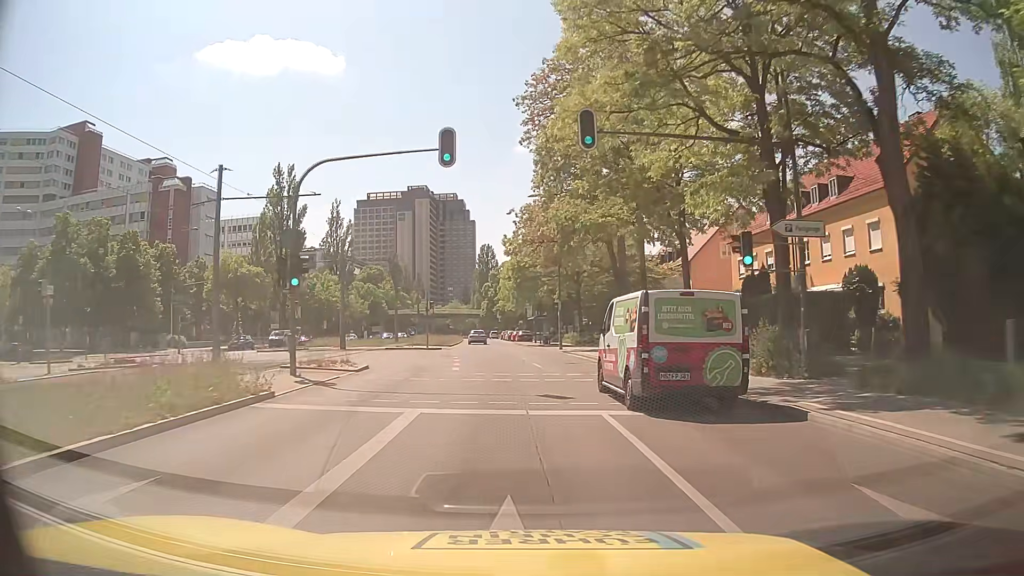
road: secondary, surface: asphalt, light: Day
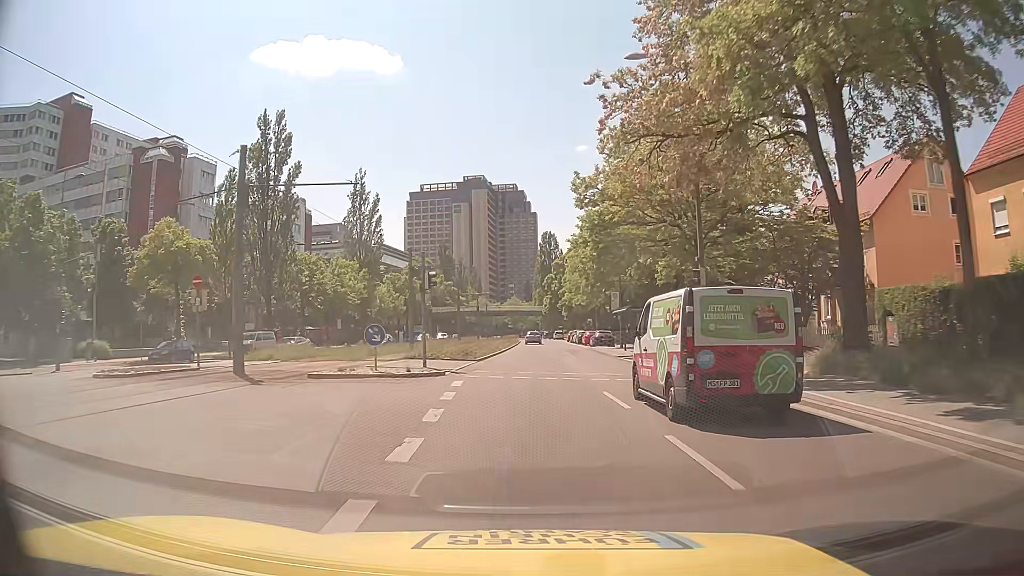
(-1.2, +24.1) m; -6°
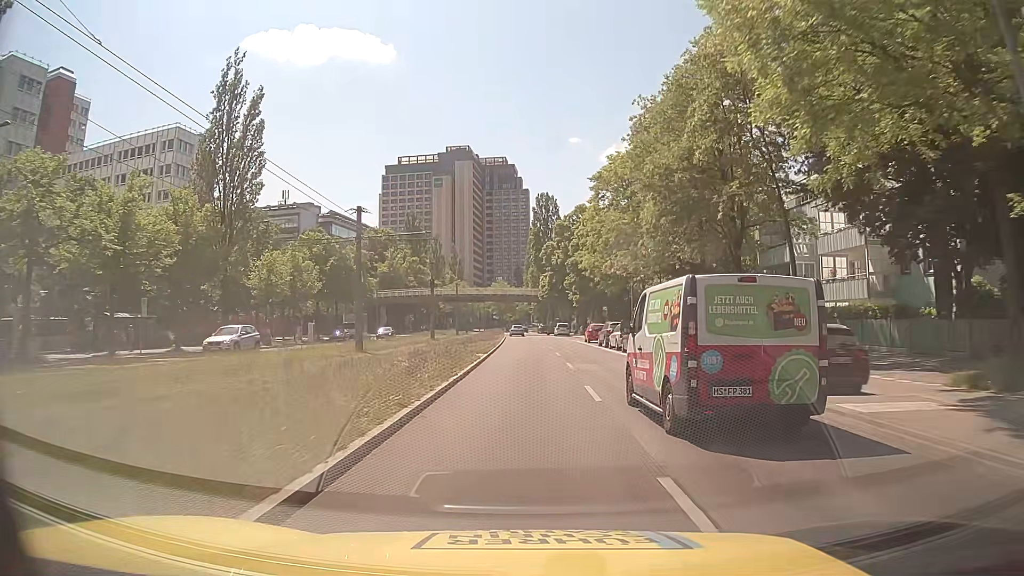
(0.0, +42.2) m; +1°
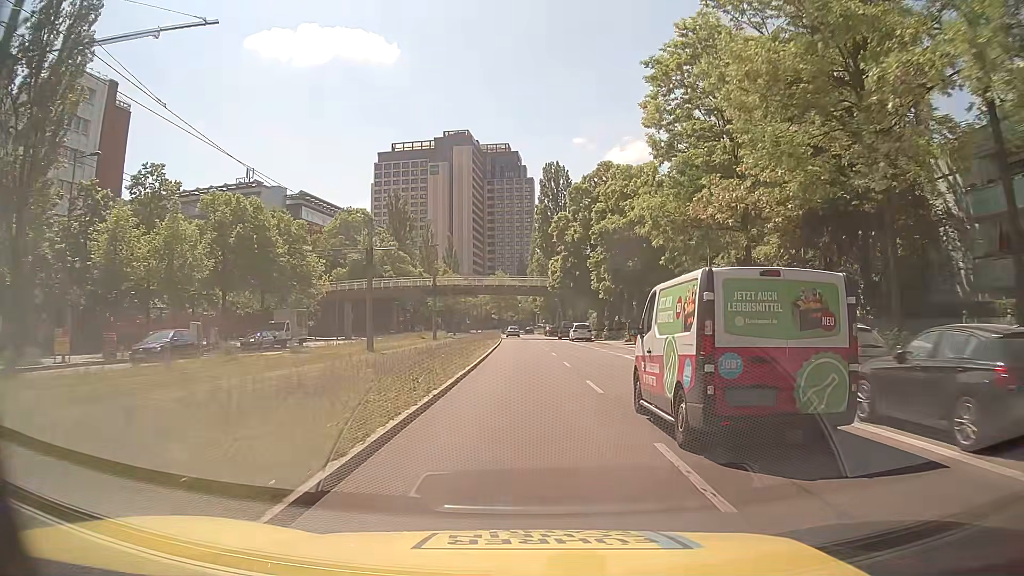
(0.0, +25.4) m; 0°
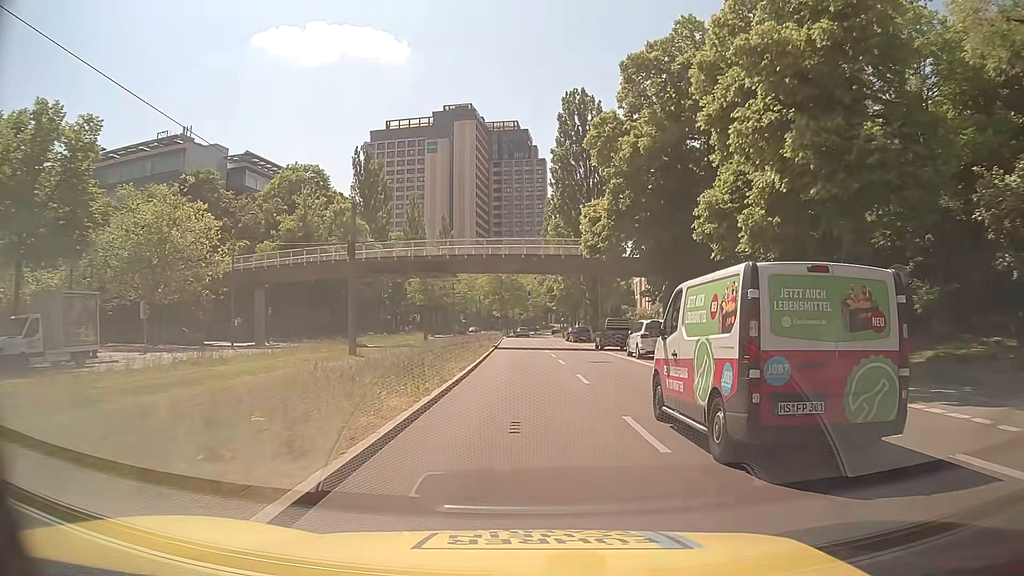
(-0.3, +33.6) m; -1°
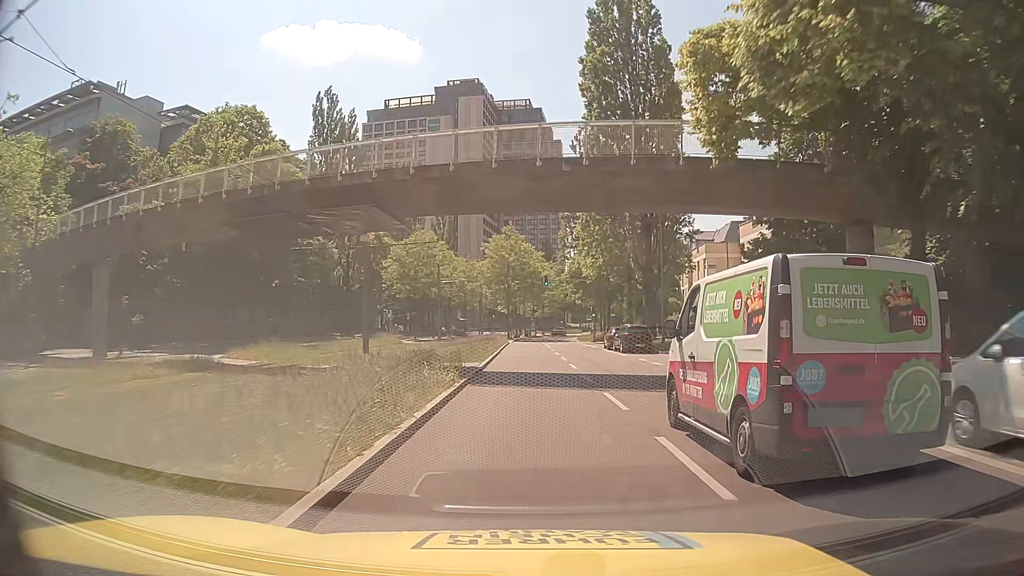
(-0.2, +25.5) m; -1°
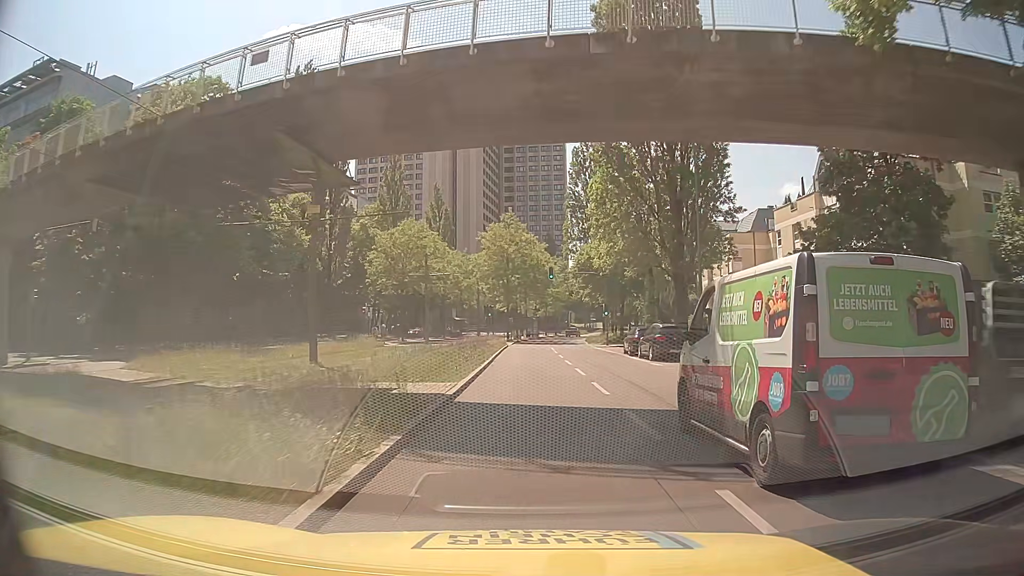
(0.0, +8.5) m; 0°
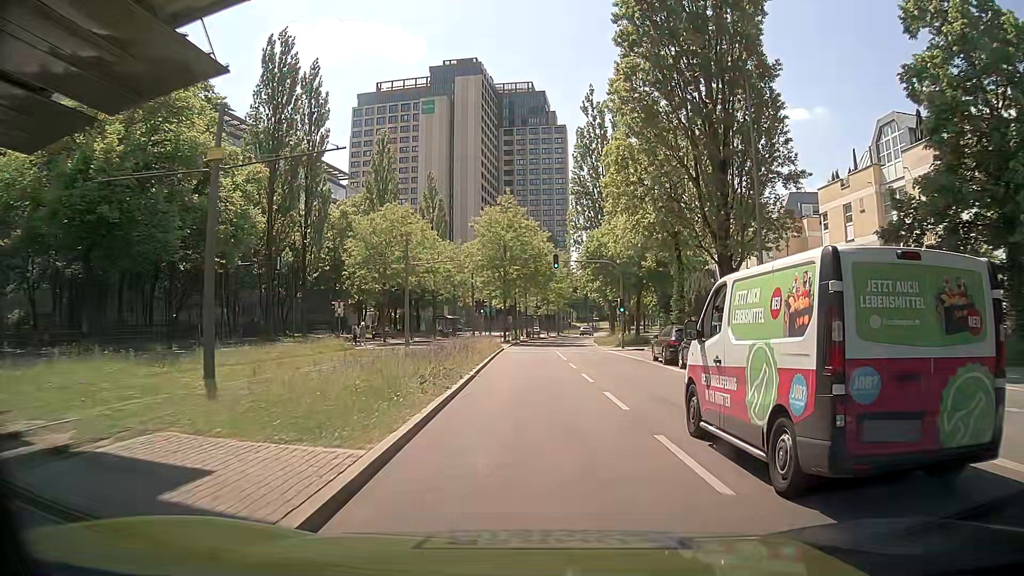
(0.0, +8.6) m; 0°
(0, +10) (0, +20) (0, +30) (0, +40) (0, +50) (+1, +60) (+2, +70) (+3, +80) (+5, +90) (+7, +100) m
